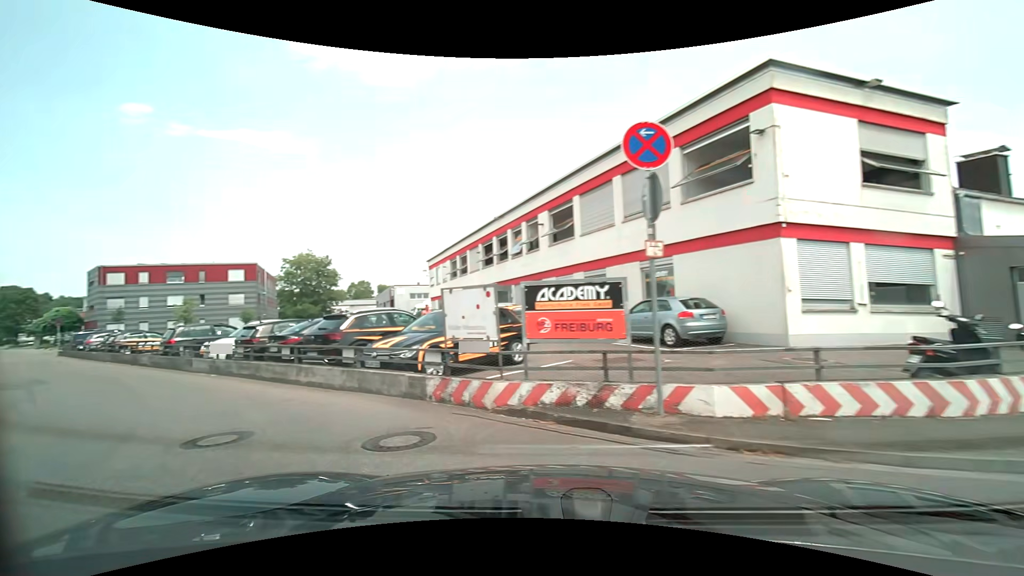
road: unclassified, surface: asphalt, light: Day
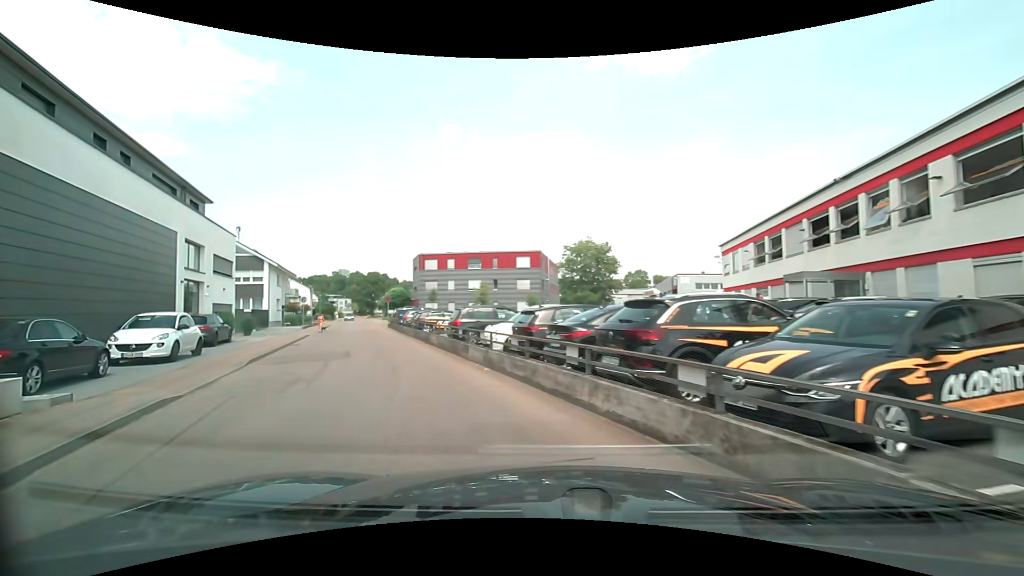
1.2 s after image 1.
(-1.5, +4.9) m; -33°
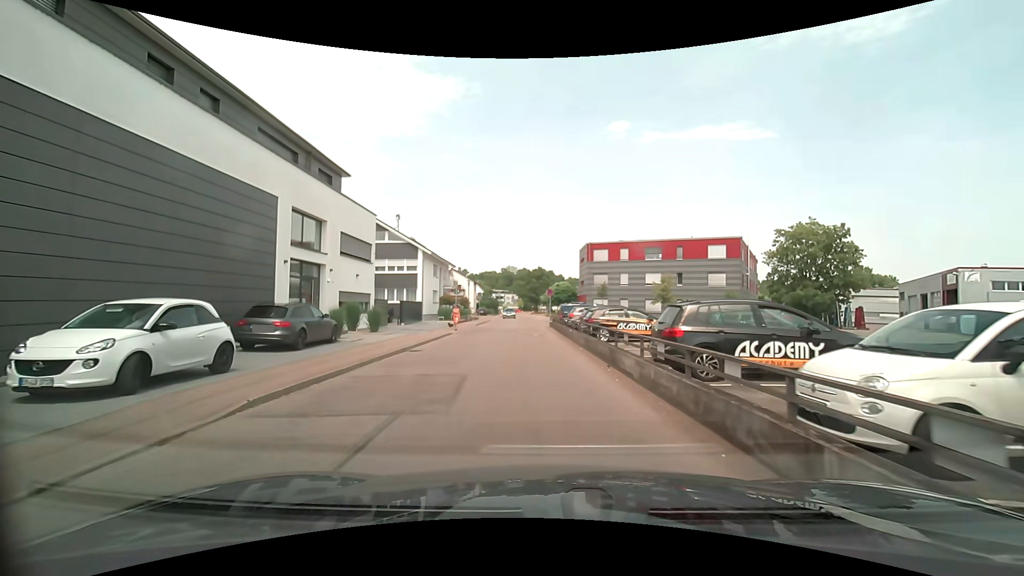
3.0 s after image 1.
(-2.3, +9.5) m; -21°
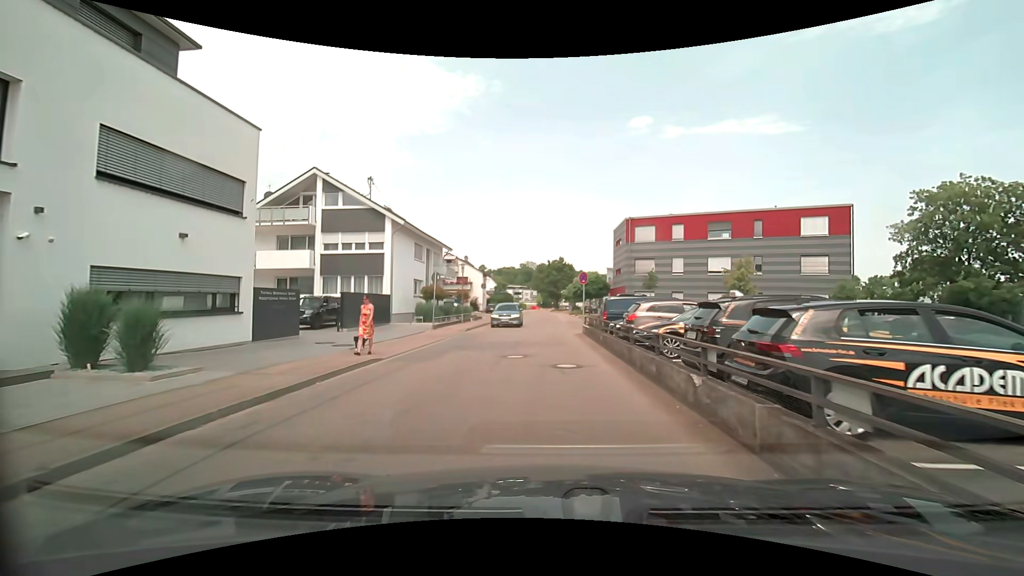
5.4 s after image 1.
(-0.5, +15.4) m; -3°
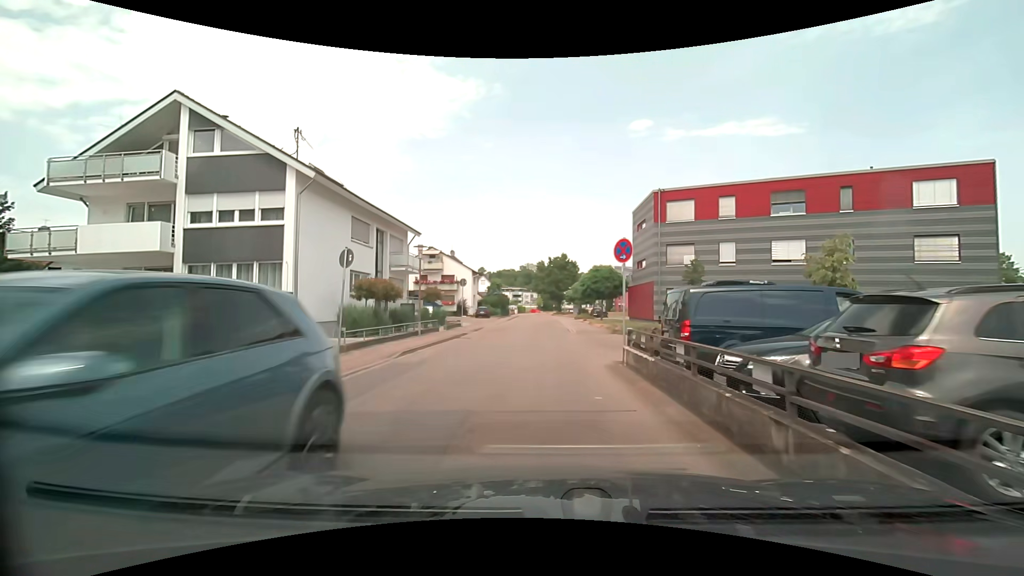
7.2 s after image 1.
(0.0, +12.3) m; 0°
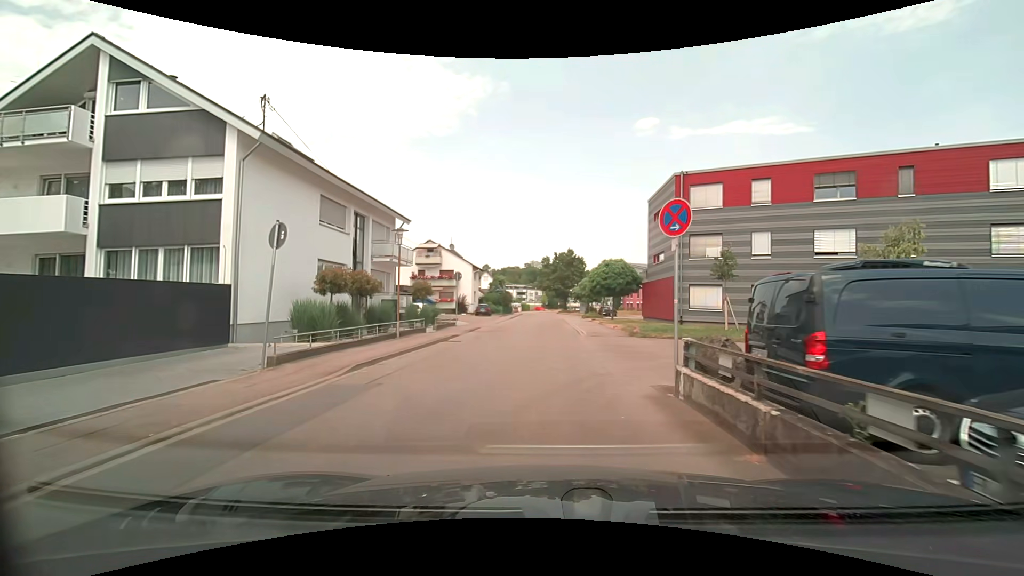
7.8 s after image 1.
(0.0, +4.2) m; 0°
